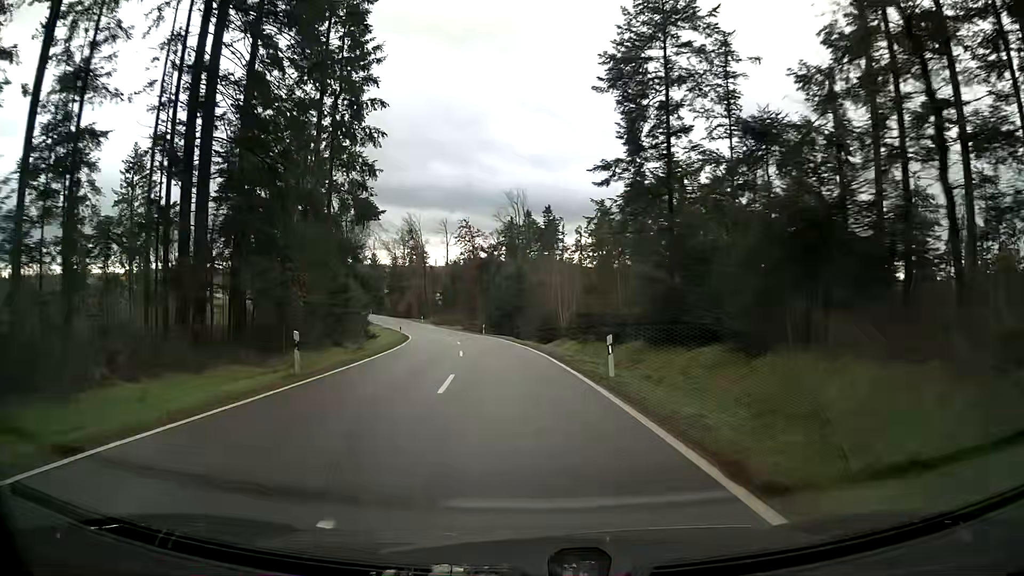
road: tertiary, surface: asphalt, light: Day
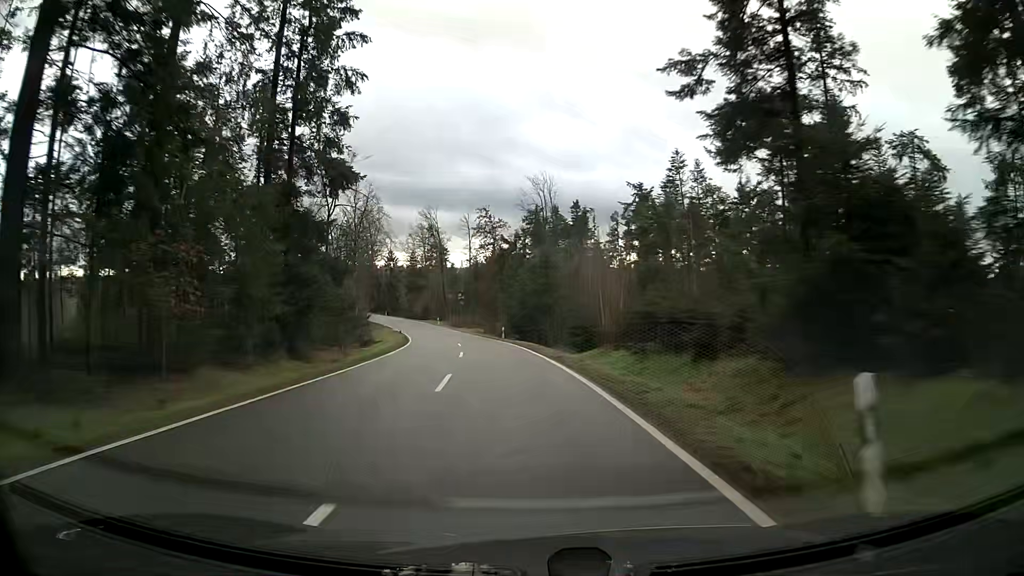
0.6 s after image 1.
(-0.2, +11.4) m; -2°
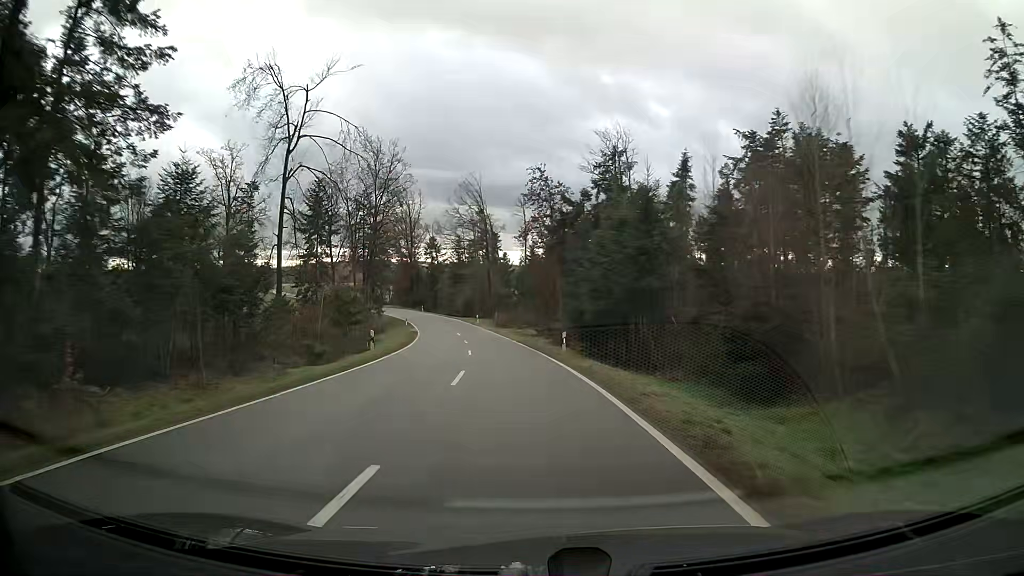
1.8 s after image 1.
(-1.0, +22.7) m; -5°
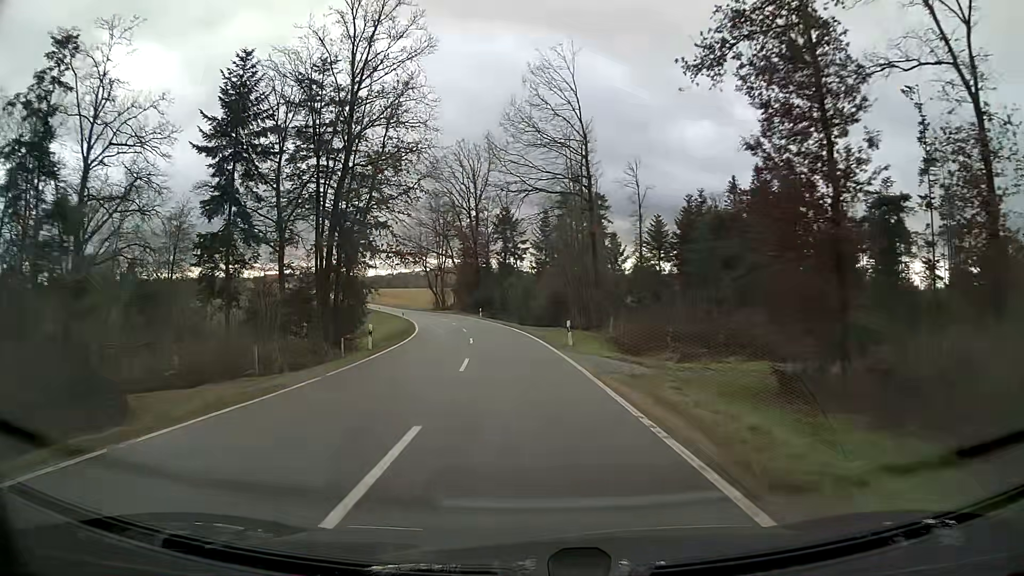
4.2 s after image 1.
(-3.4, +45.9) m; -8°
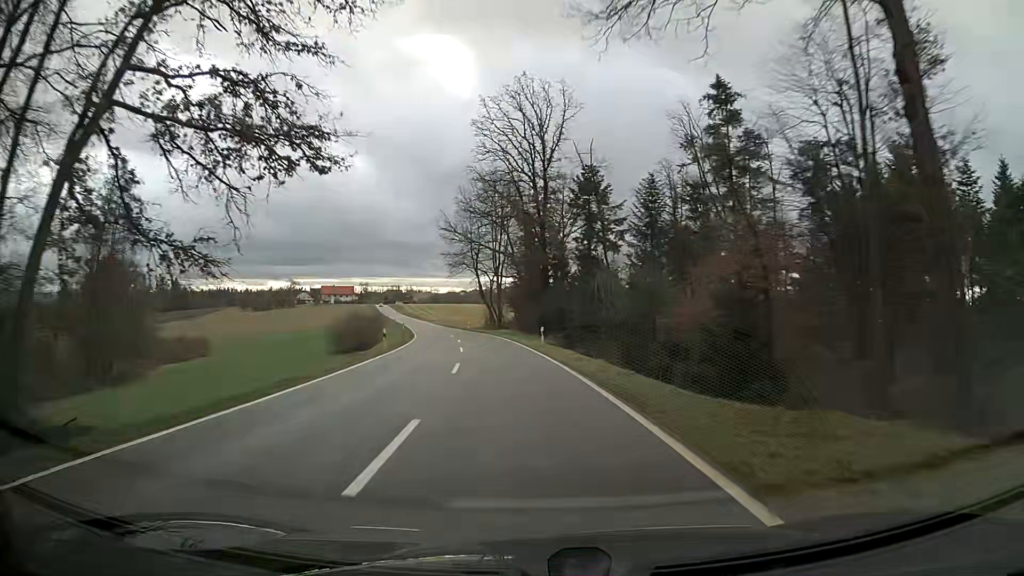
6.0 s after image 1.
(-1.9, +34.9) m; -7°
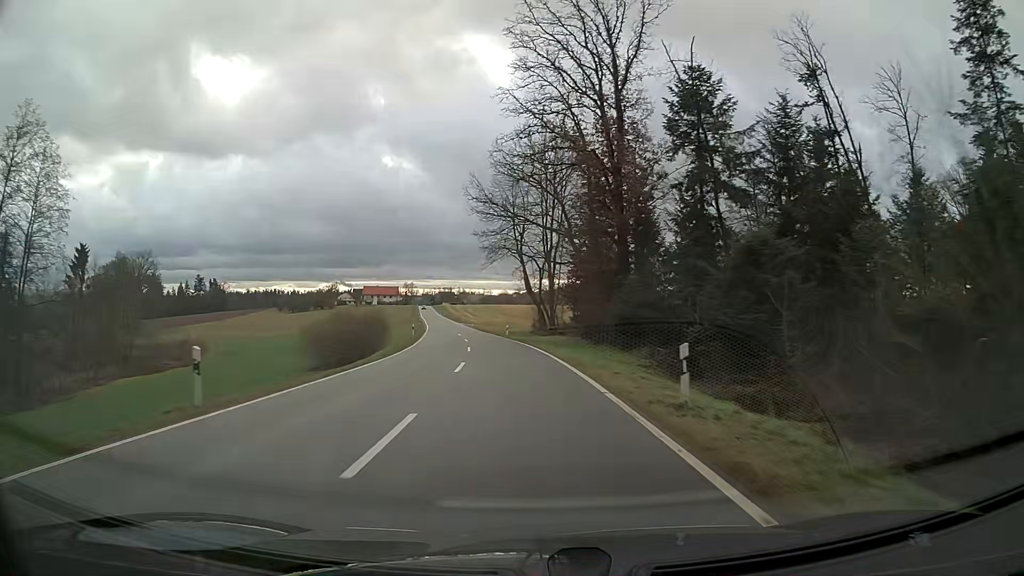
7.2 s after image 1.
(-0.9, +23.4) m; -5°
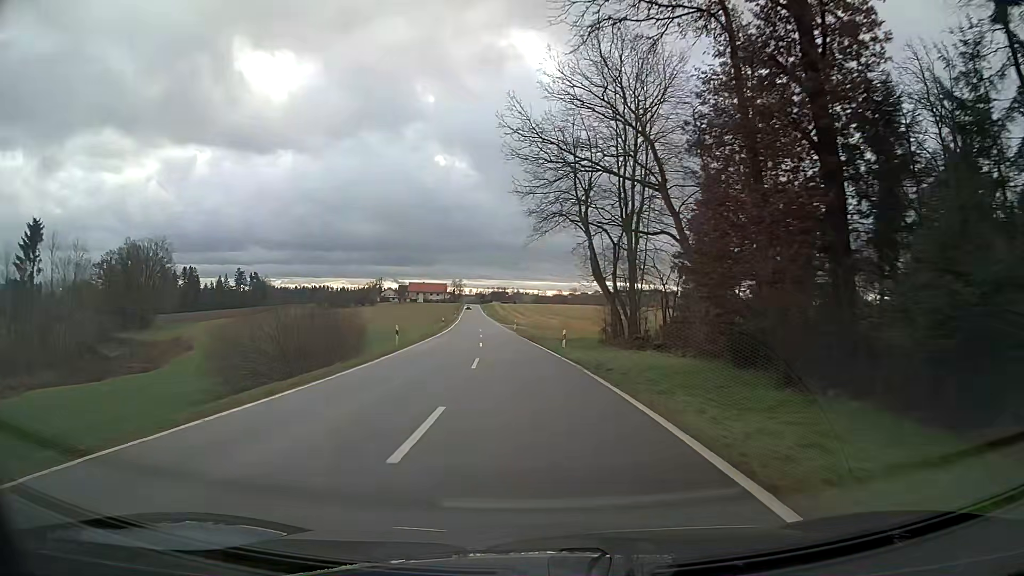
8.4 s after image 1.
(-0.9, +23.7) m; -4°
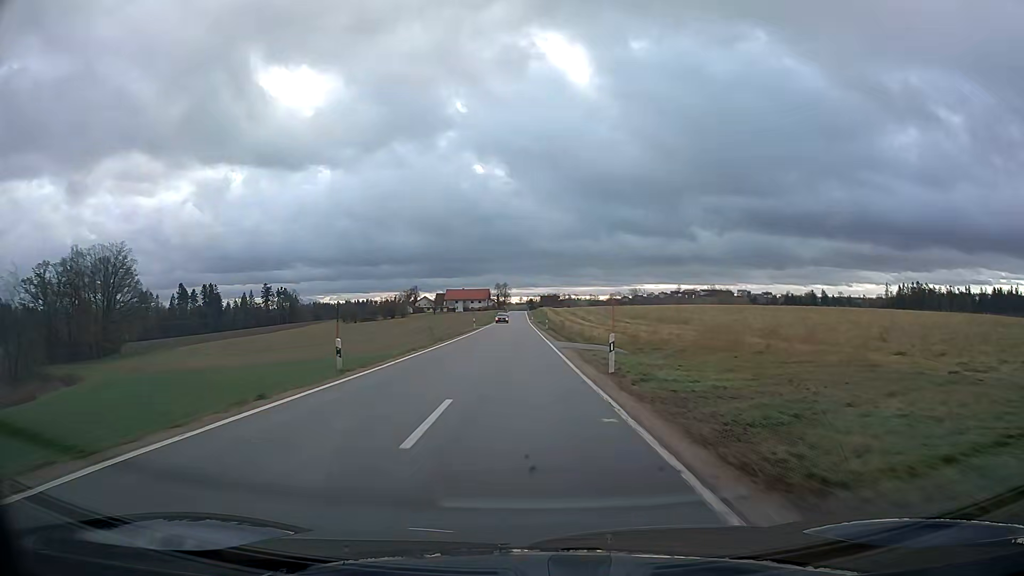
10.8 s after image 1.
(-2.1, +47.4) m; -4°
